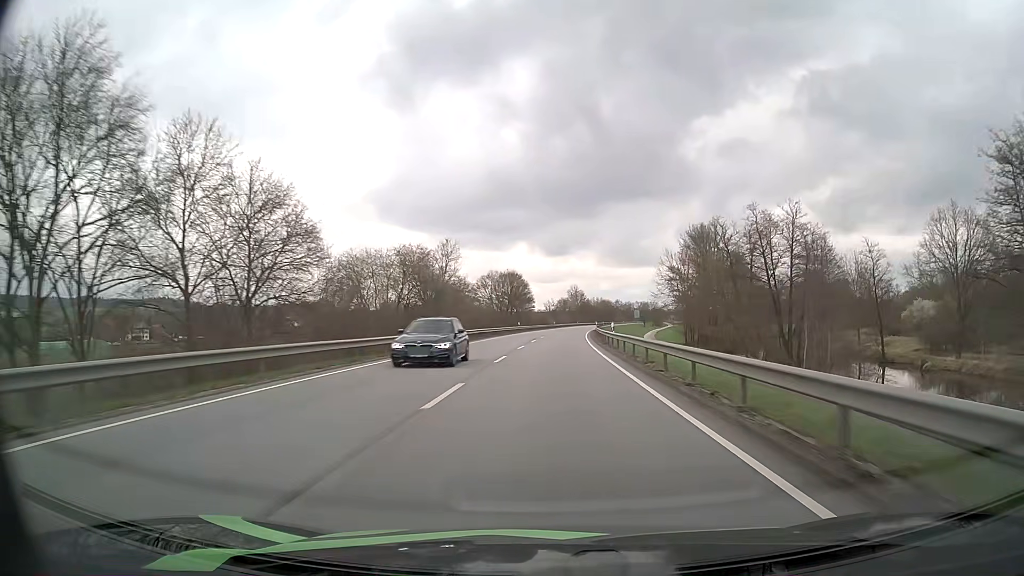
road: primary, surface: asphalt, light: Day
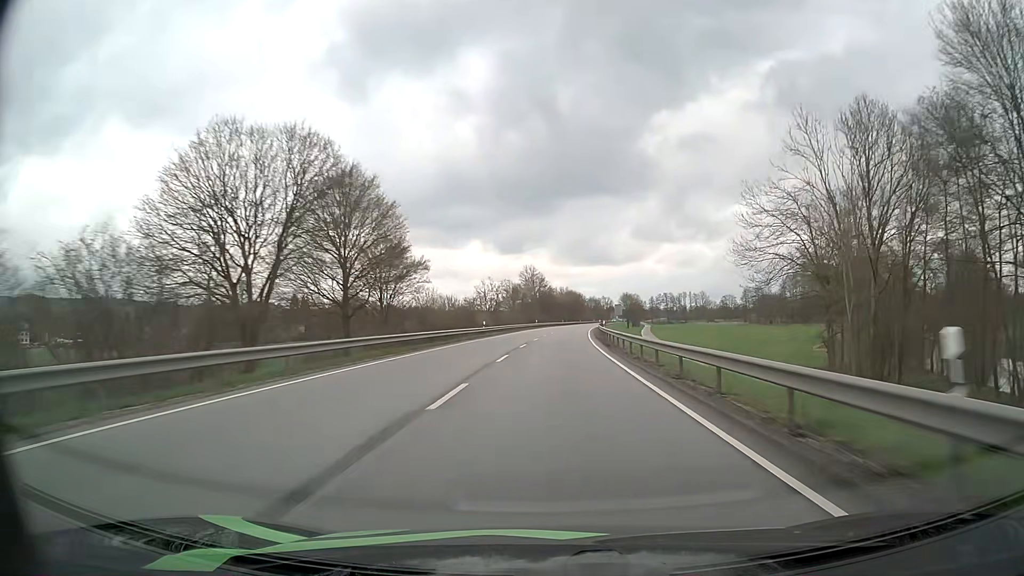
(+2.6, +82.8) m; +4°
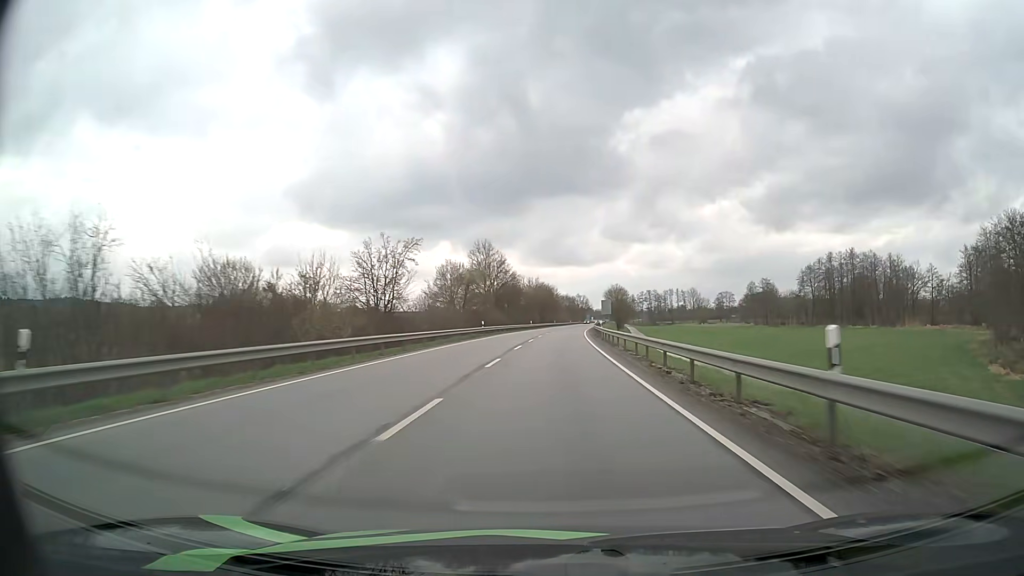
(+1.1, +49.8) m; +2°
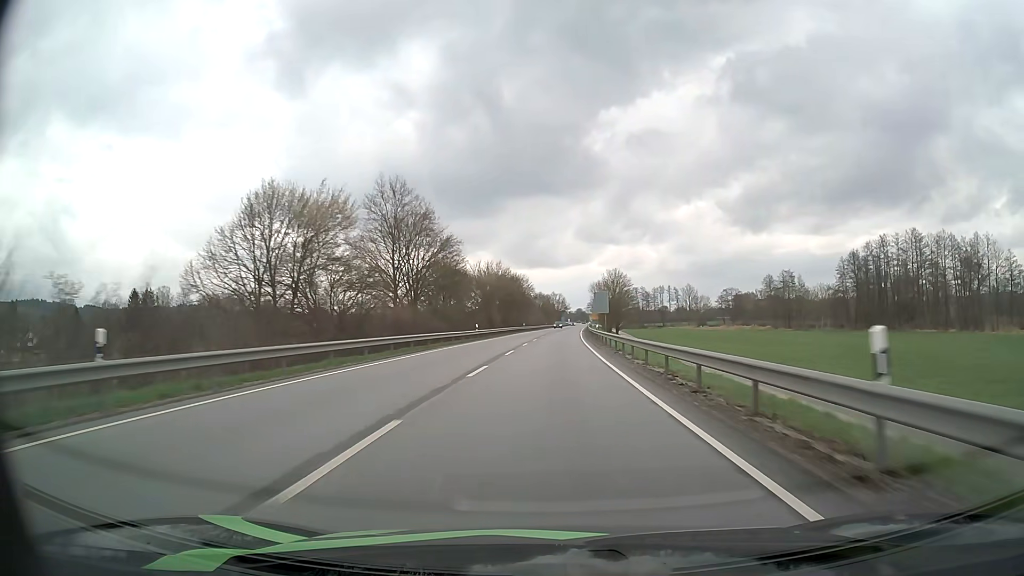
(+1.1, +49.8) m; +2°
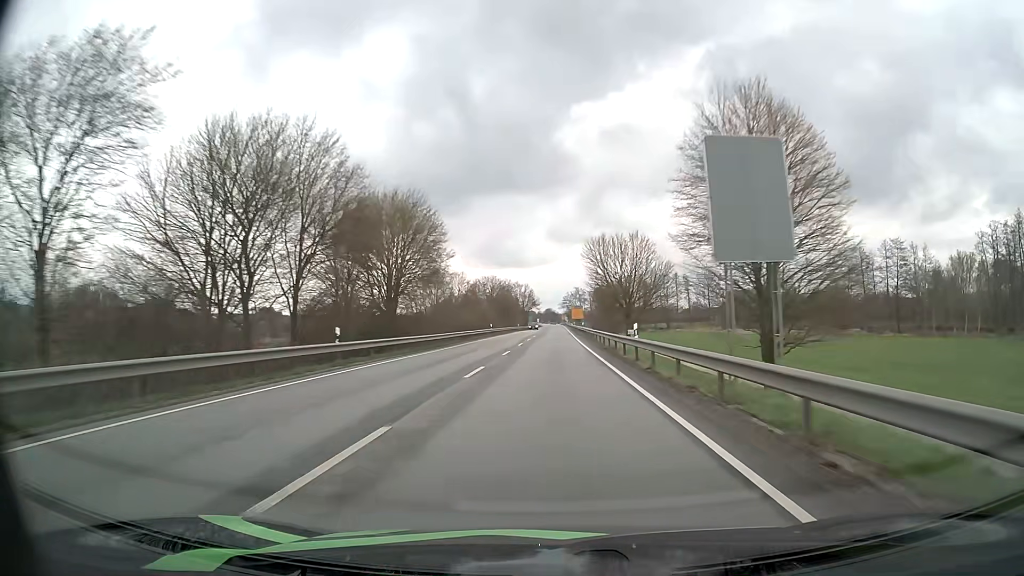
(+2.2, +83.0) m; +3°
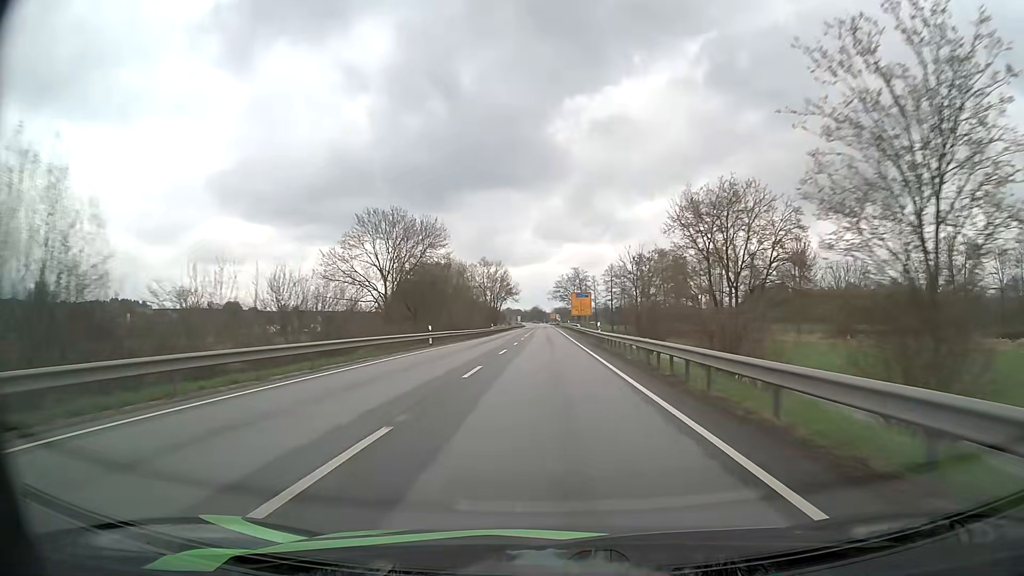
(+0.9, +83.0) m; +1°
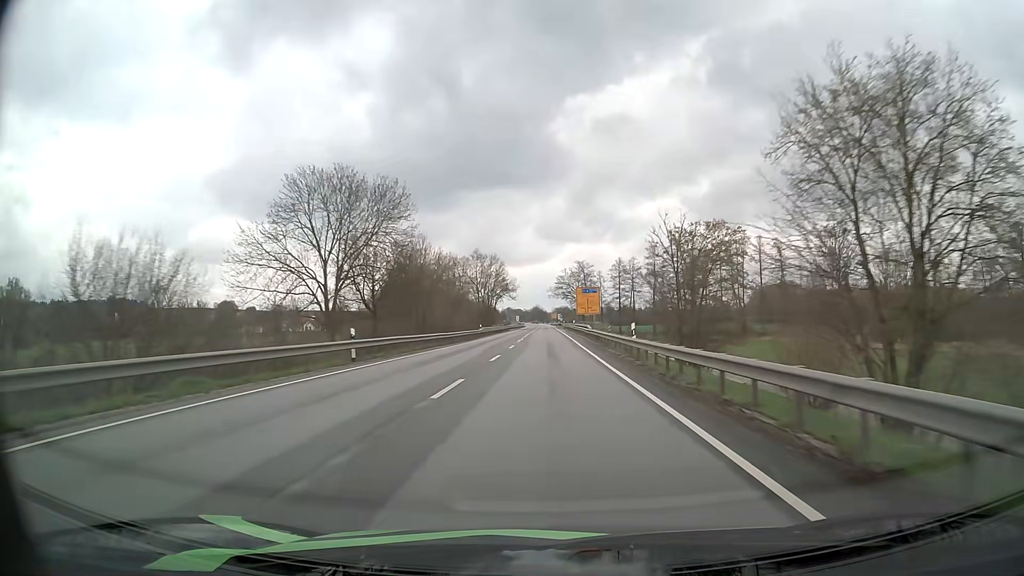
(0.0, +16.6) m; 0°
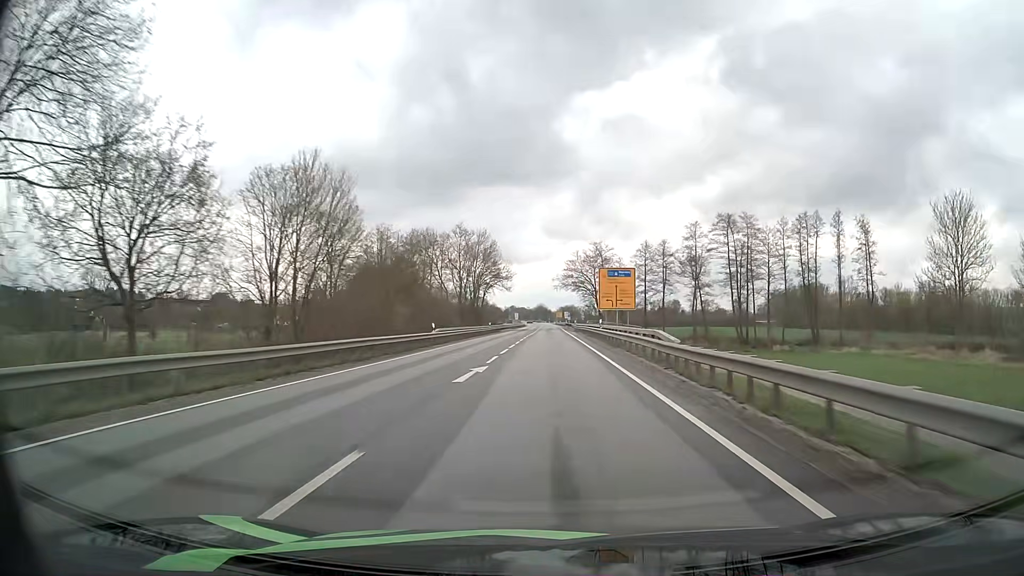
(-0.1, +33.2) m; 0°
(0, +10) (0, +20) (0, +30) (0, +40) (0, +50) (0, +60) (0, +70) (0, +80) (0, +90) (0, +100) m
